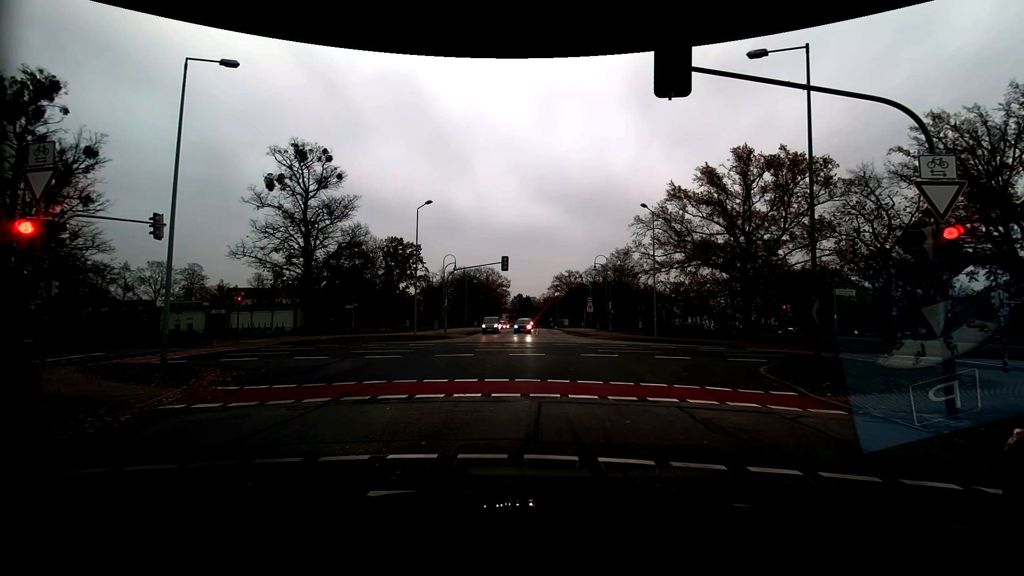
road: residential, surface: asphalt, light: Day
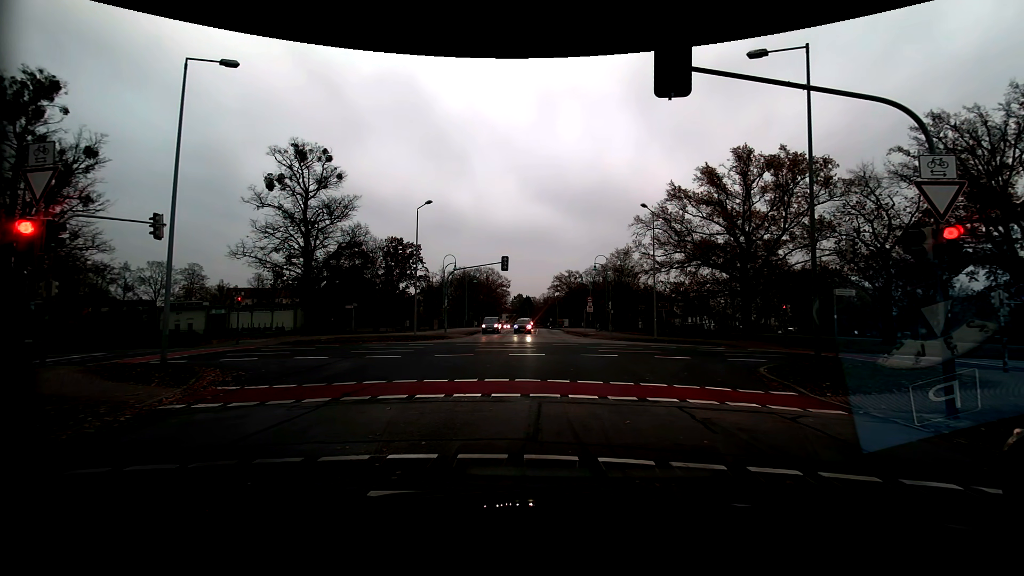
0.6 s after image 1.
(0.0, 0.0) m; 0°
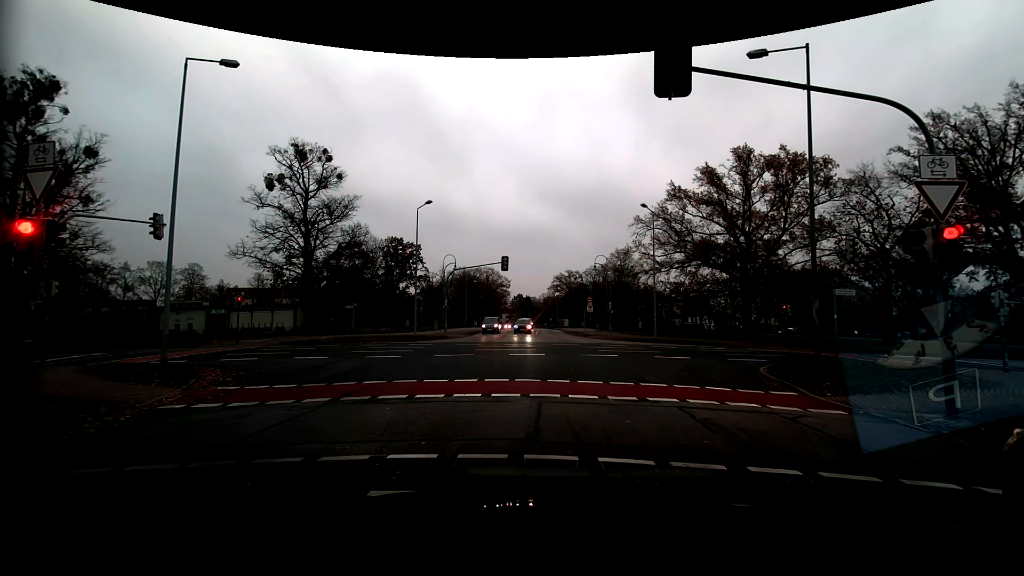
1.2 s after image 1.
(0.0, 0.0) m; 0°
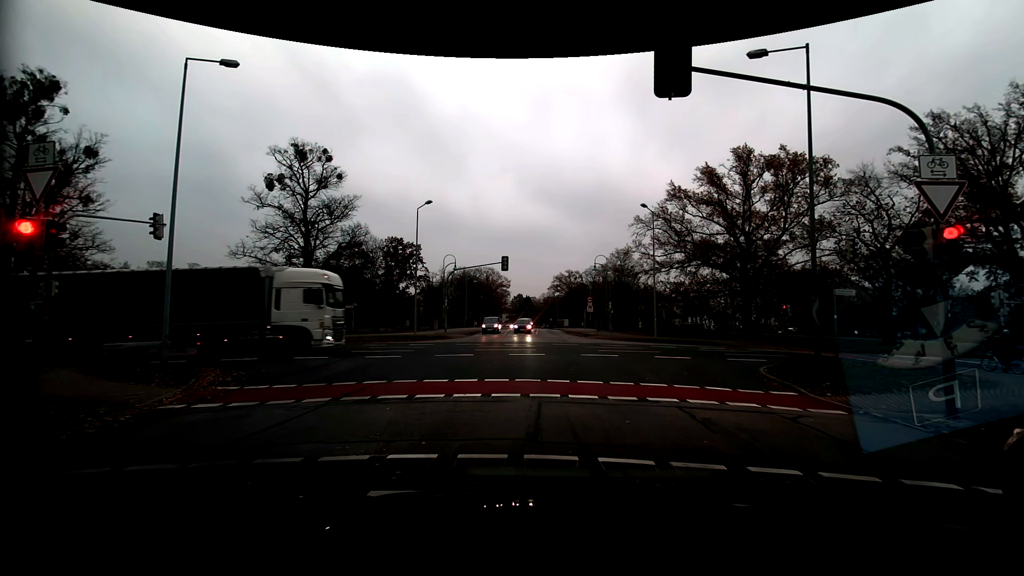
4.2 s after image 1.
(0.0, 0.0) m; 0°
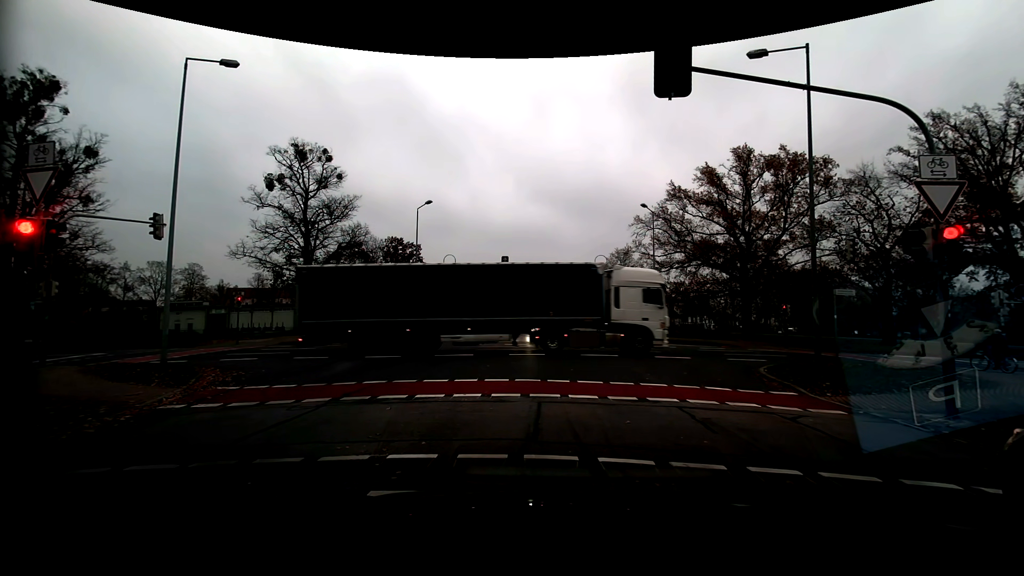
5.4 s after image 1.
(0.0, 0.0) m; 0°
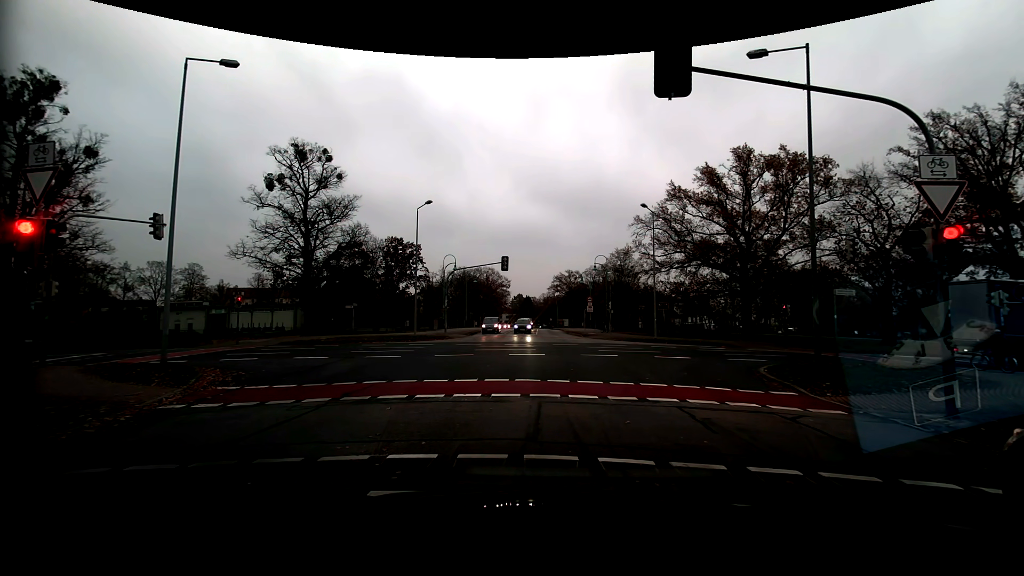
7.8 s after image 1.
(0.0, 0.0) m; 0°
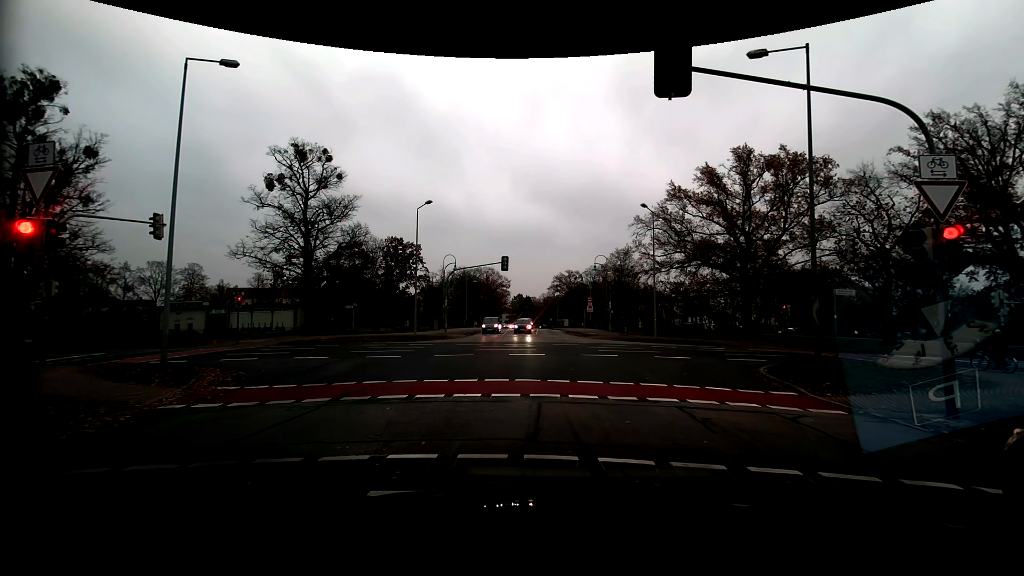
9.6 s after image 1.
(0.0, 0.0) m; 0°
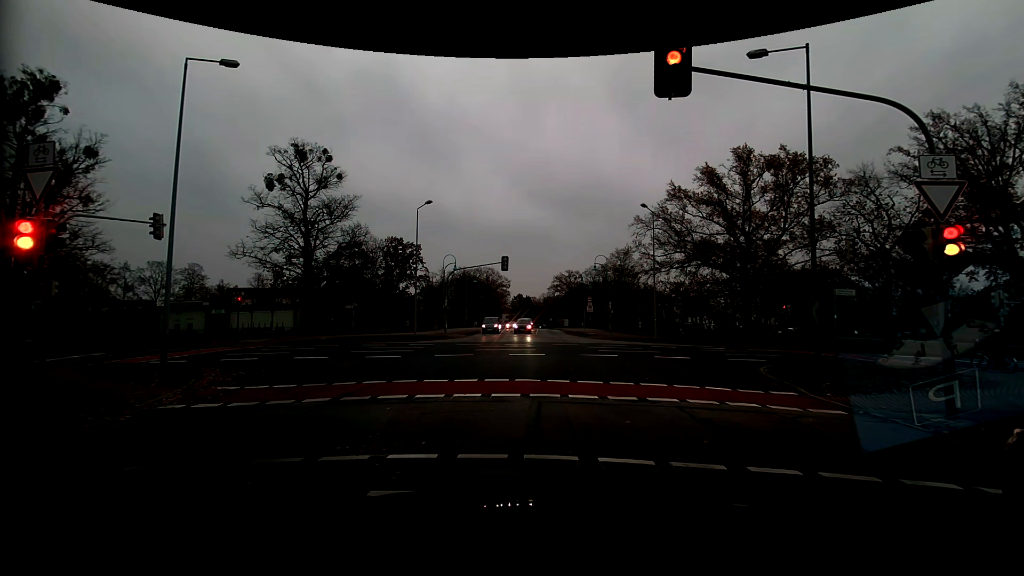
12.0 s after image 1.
(0.0, 0.0) m; 0°
(0, +10) (0, +20) (-5, +29) (-14, +31) (-24, +31) (-34, +30) (-44, +29) (-54, +27) (-63, +24) (-73, +22) m
